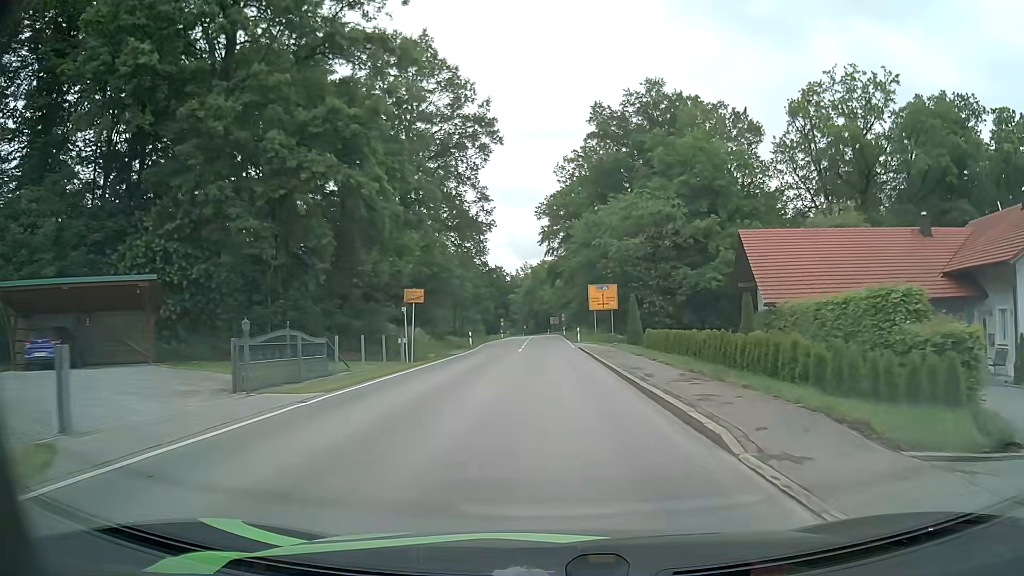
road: secondary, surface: asphalt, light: Day
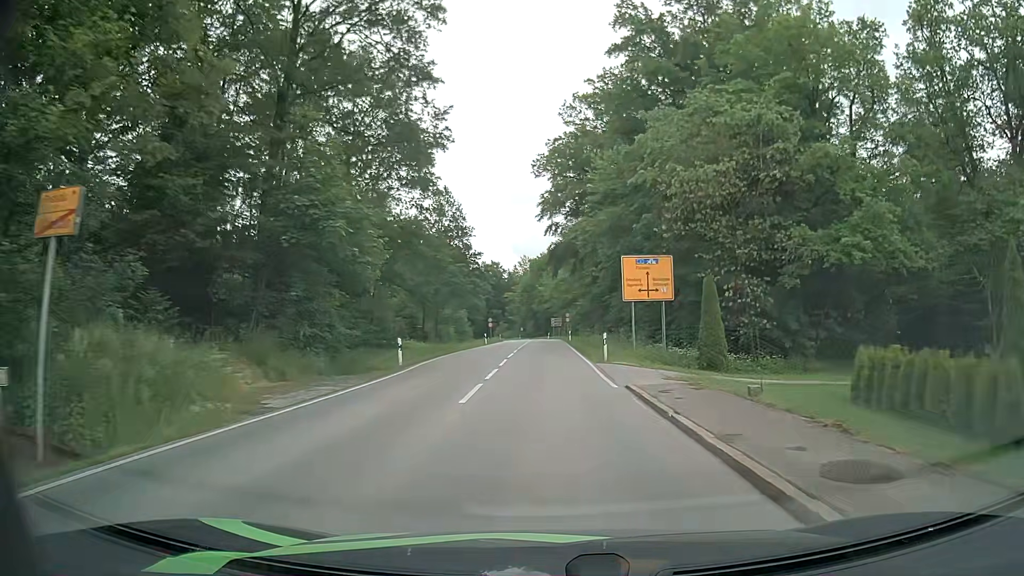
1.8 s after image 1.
(0.0, +23.6) m; 0°
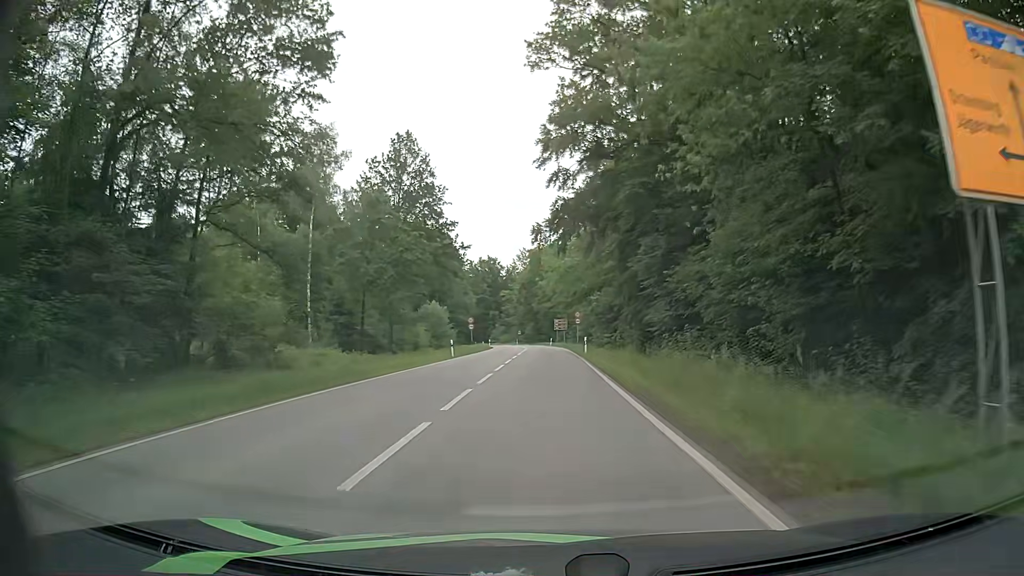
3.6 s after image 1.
(0.0, +24.3) m; 0°
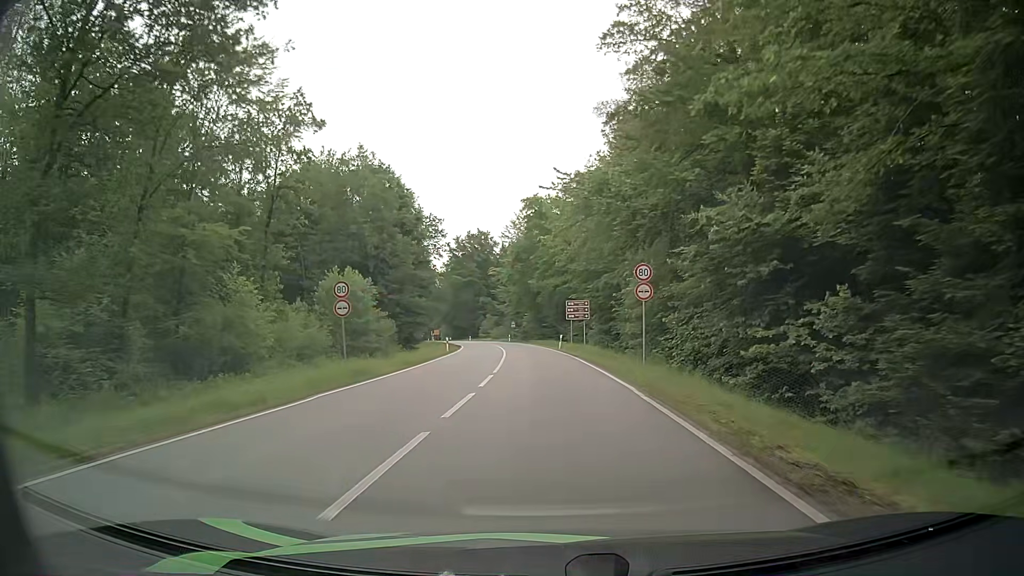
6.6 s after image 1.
(-0.3, +41.9) m; 0°
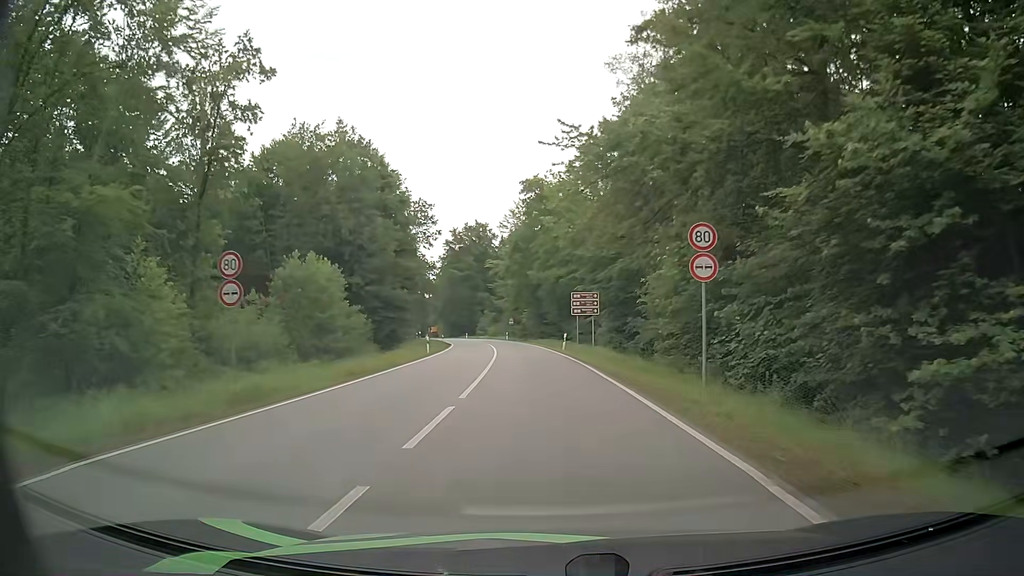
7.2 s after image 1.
(0.0, +8.6) m; +1°
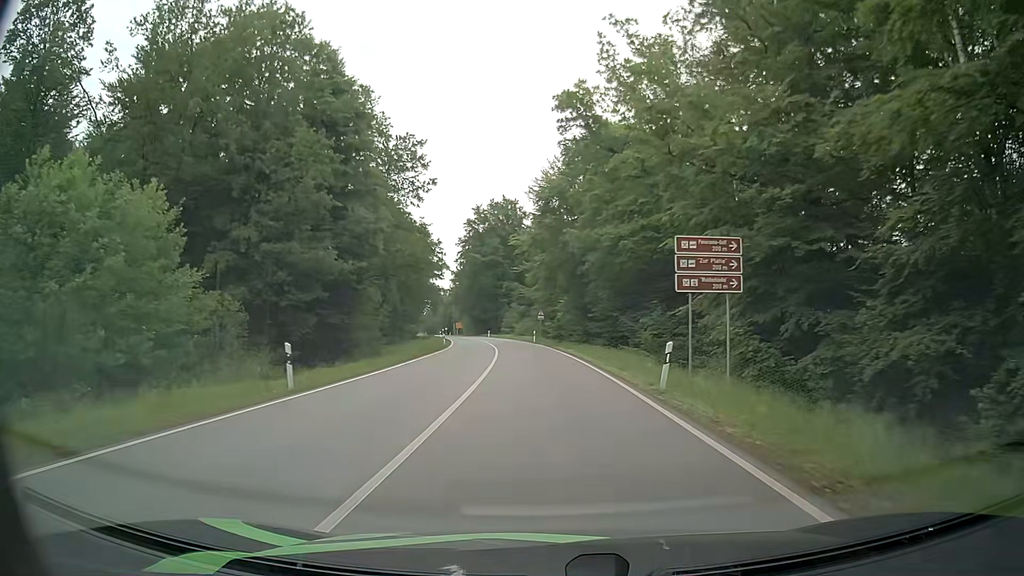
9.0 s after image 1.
(-1.0, +26.7) m; -5°
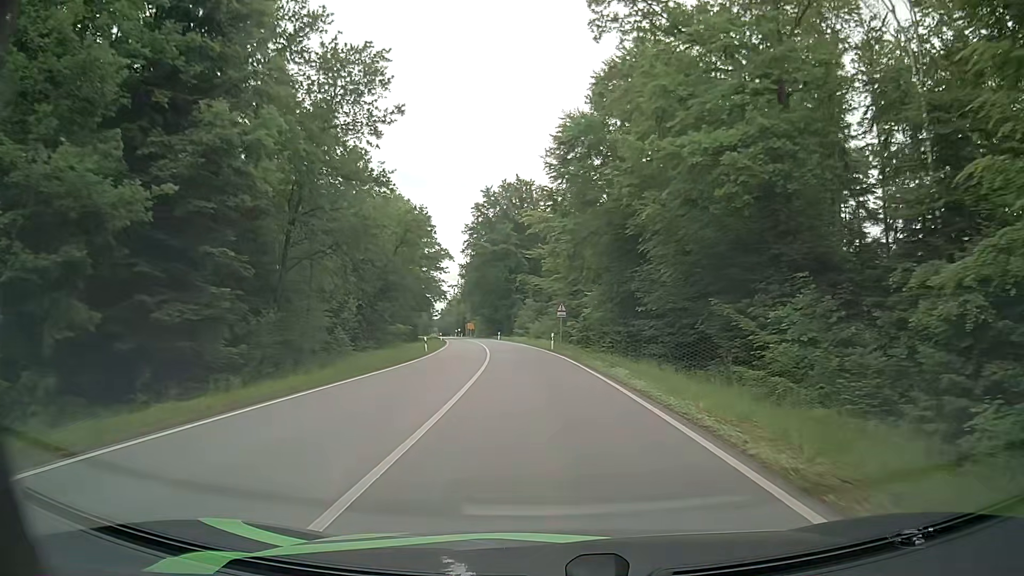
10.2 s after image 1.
(0.0, +18.9) m; -1°
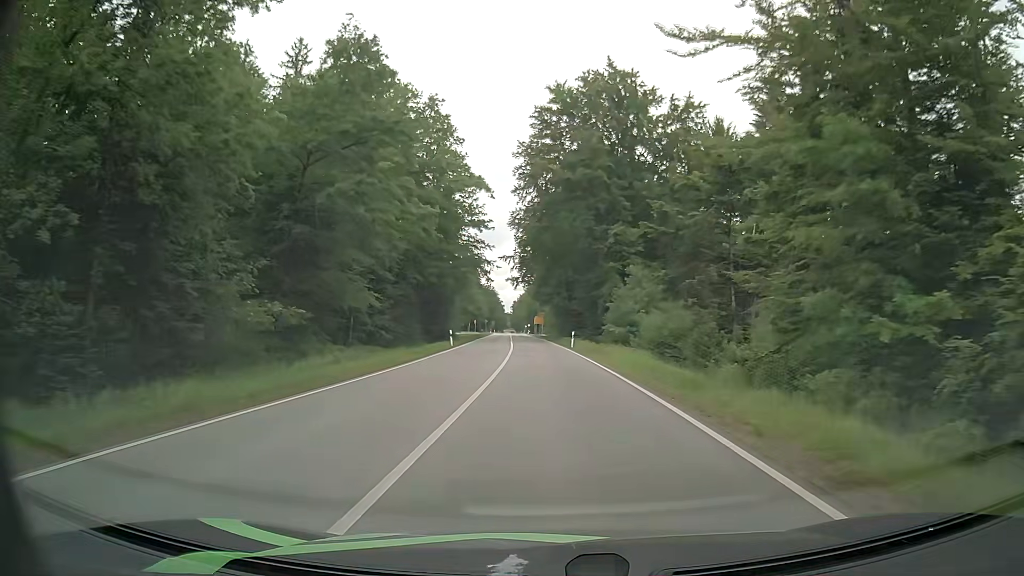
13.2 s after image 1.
(-3.0, +50.6) m; -7°
(0, +10) (0, +20) (0, +30) (-1, +40) (-1, +50) (-2, +60) (-2, +70) (-3, +80) (-3, +90) (-4, +100) m
